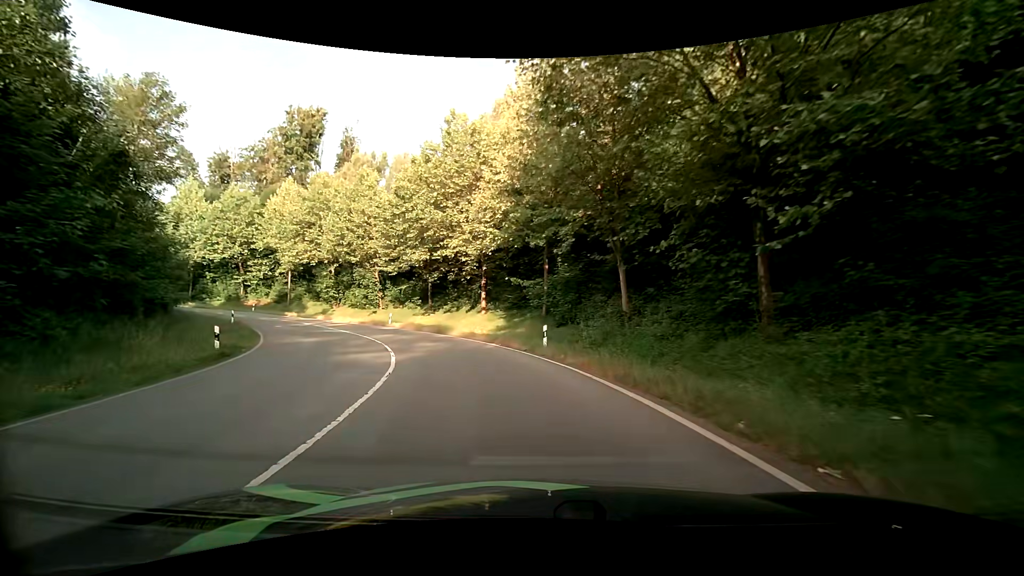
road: primary_link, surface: asphalt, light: Day
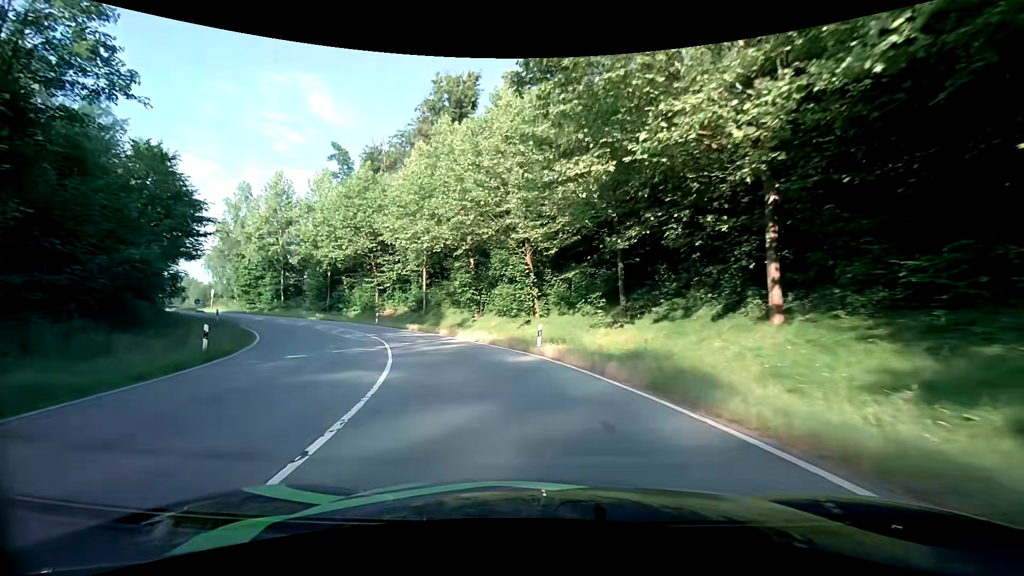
(-4.4, +22.0) m; -21°
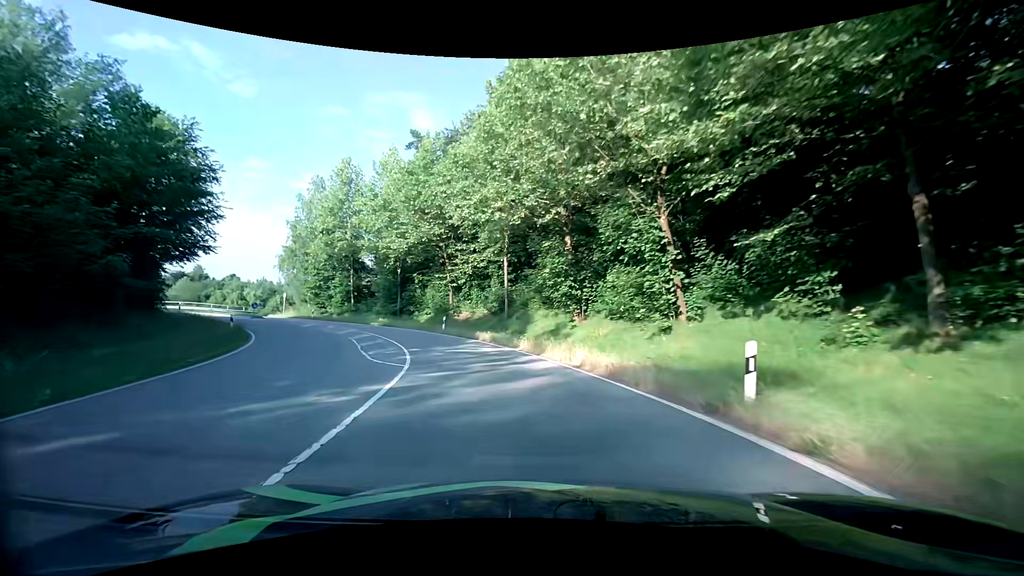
(-1.2, +11.5) m; -13°
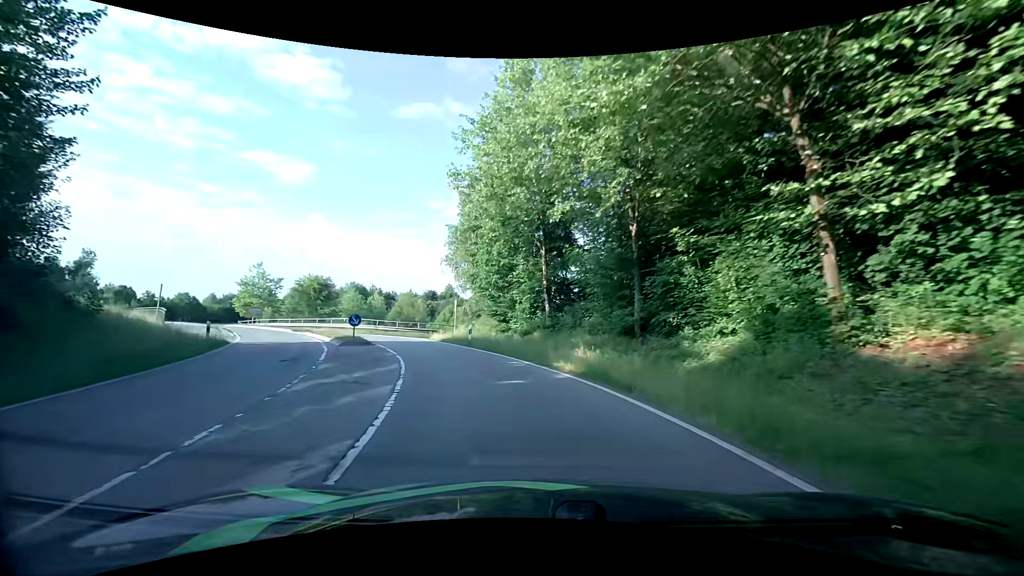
(-6.2, +27.7) m; -26°
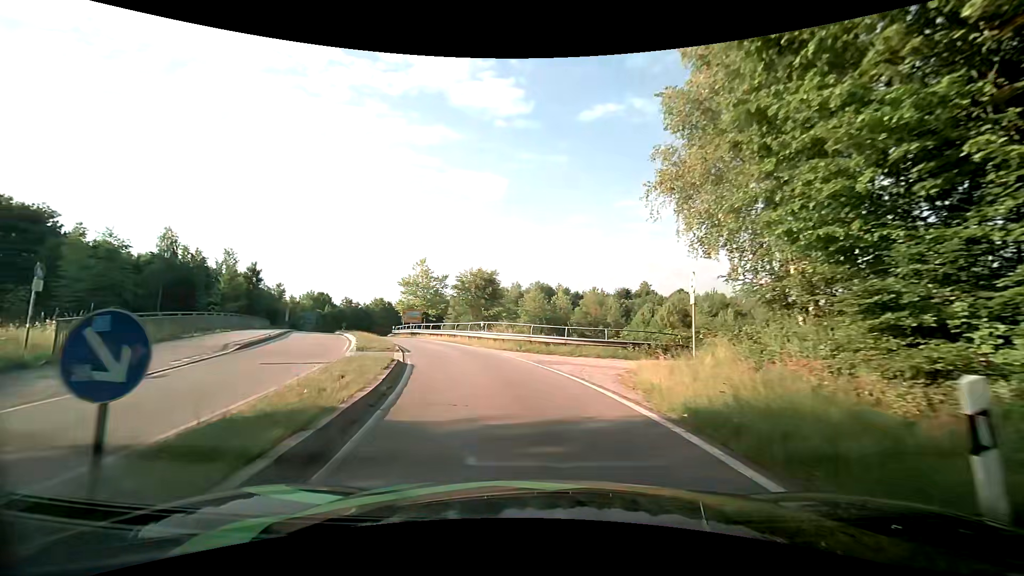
(-4.3, +21.1) m; -22°
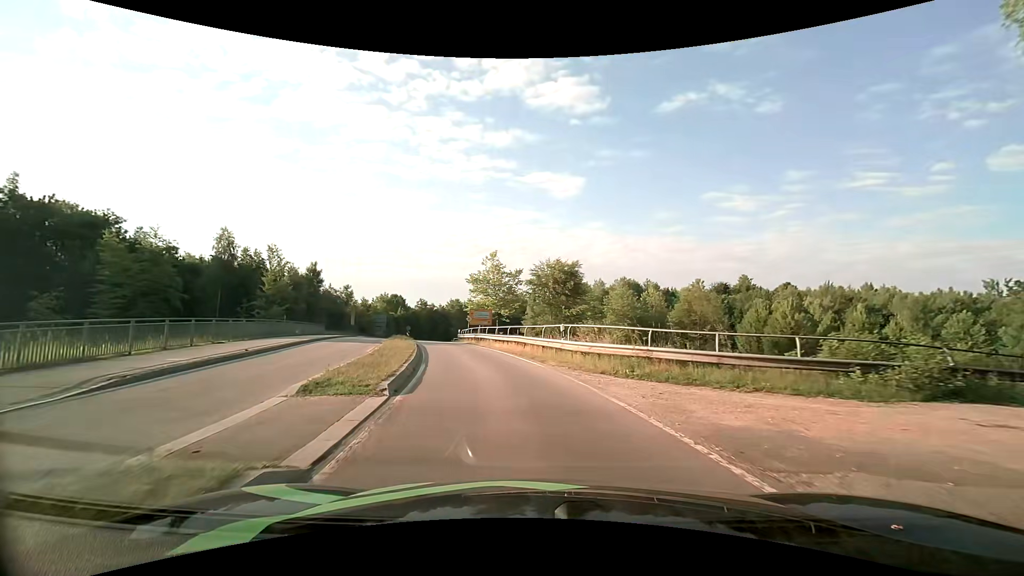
(-0.8, +10.5) m; -9°
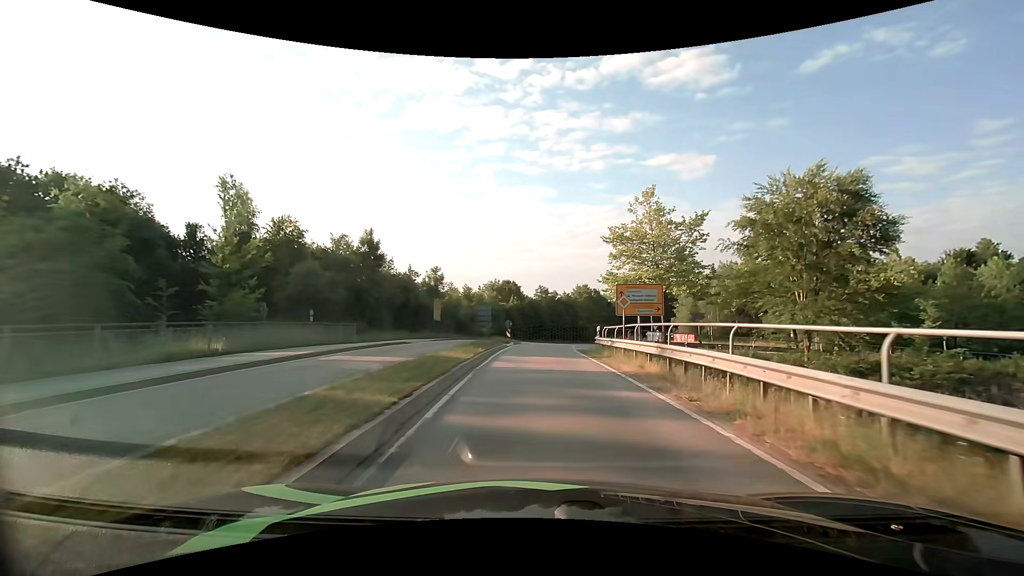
(-4.8, +27.3) m; -15°
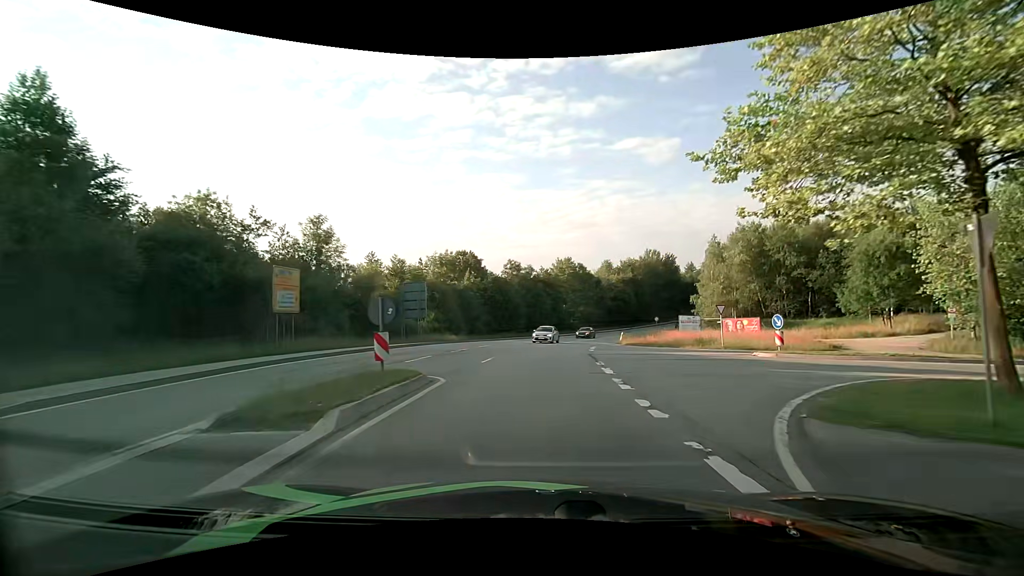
(+0.2, +28.9) m; +2°
(0, +10) (+1, +20) (+2, +30) (+3, +40) (+5, +50) (+8, +59) (+11, +69) (+15, +78) (+19, +87) (+23, +96) m
